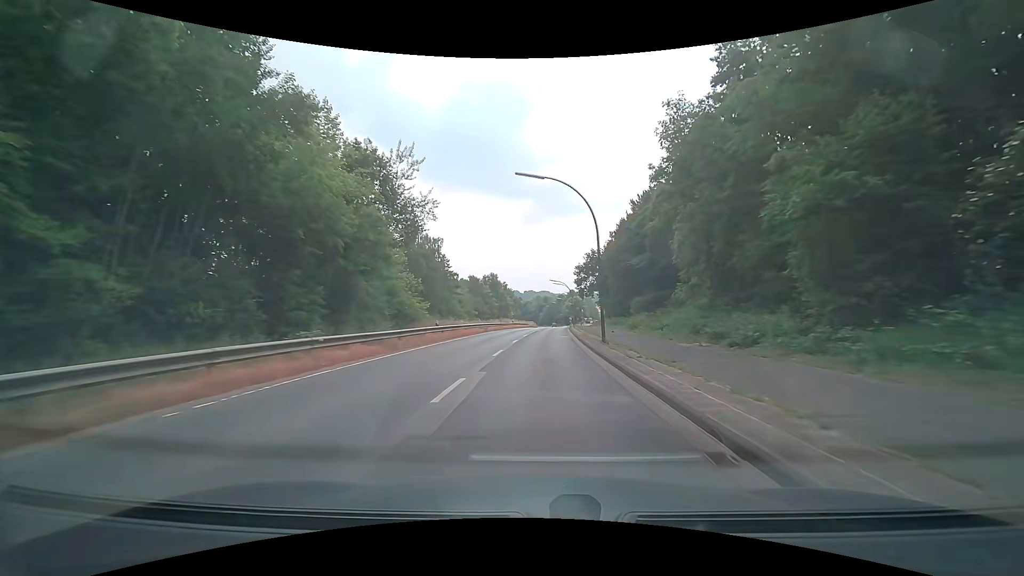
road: secondary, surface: asphalt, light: Day
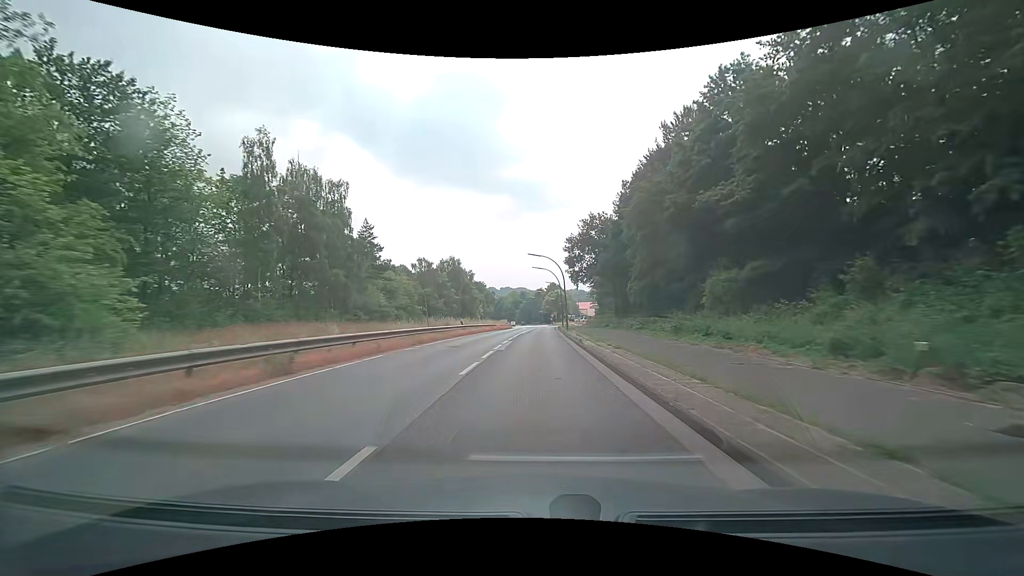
(+0.9, +32.4) m; +3°
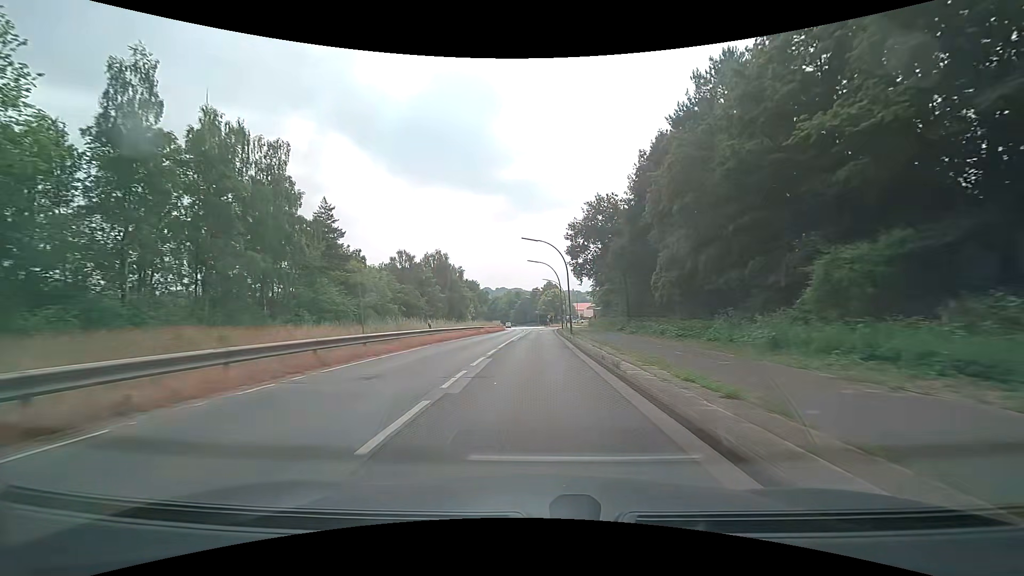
(+0.1, +10.9) m; +1°
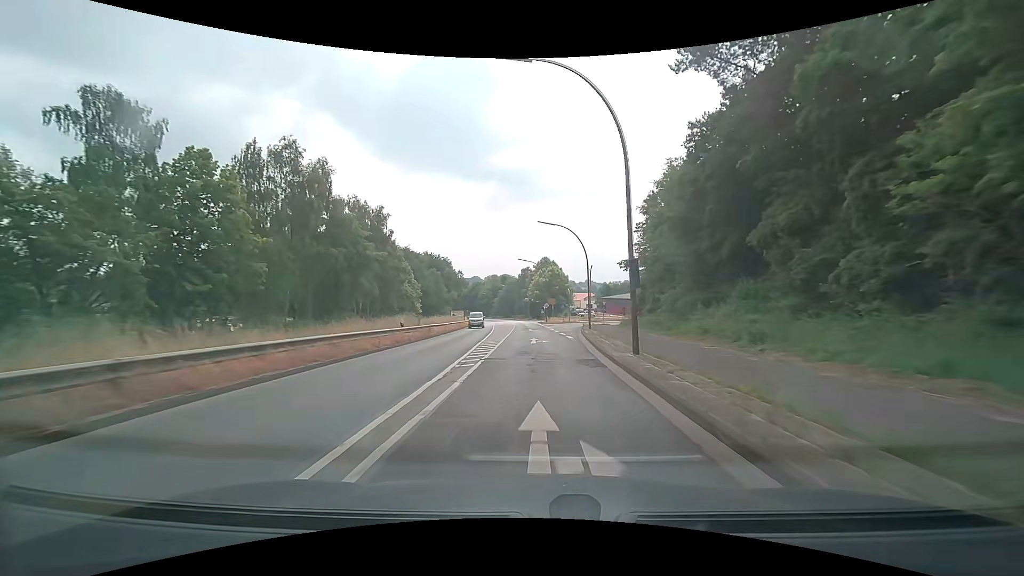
(+0.7, +54.7) m; +1°
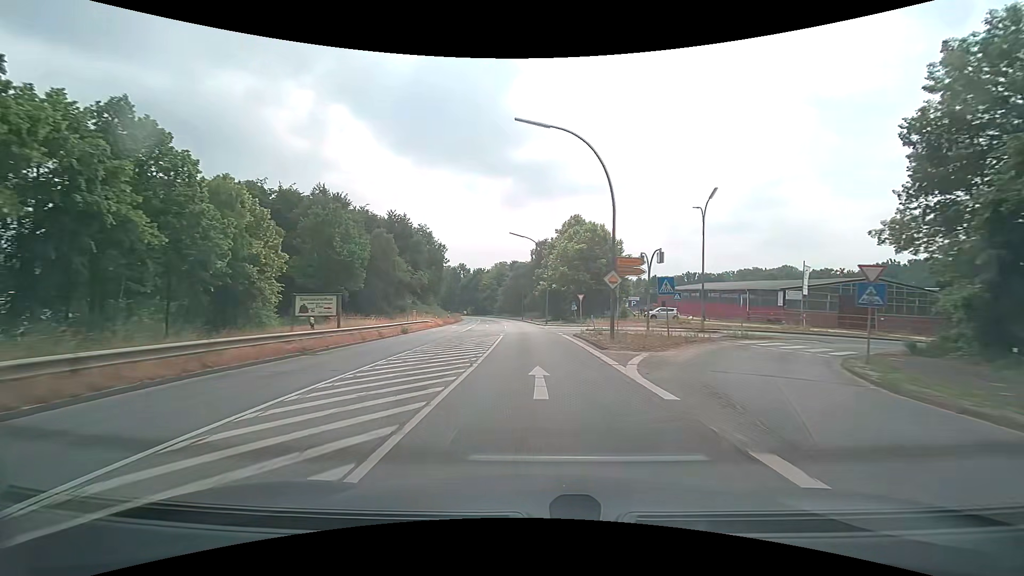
(-0.5, +55.0) m; -2°
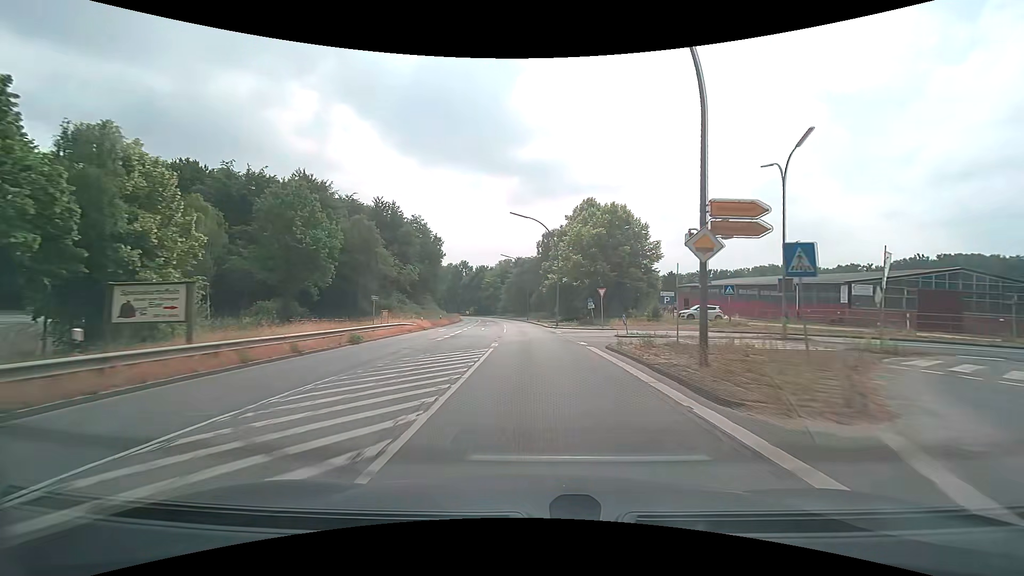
(-0.1, +11.0) m; -1°
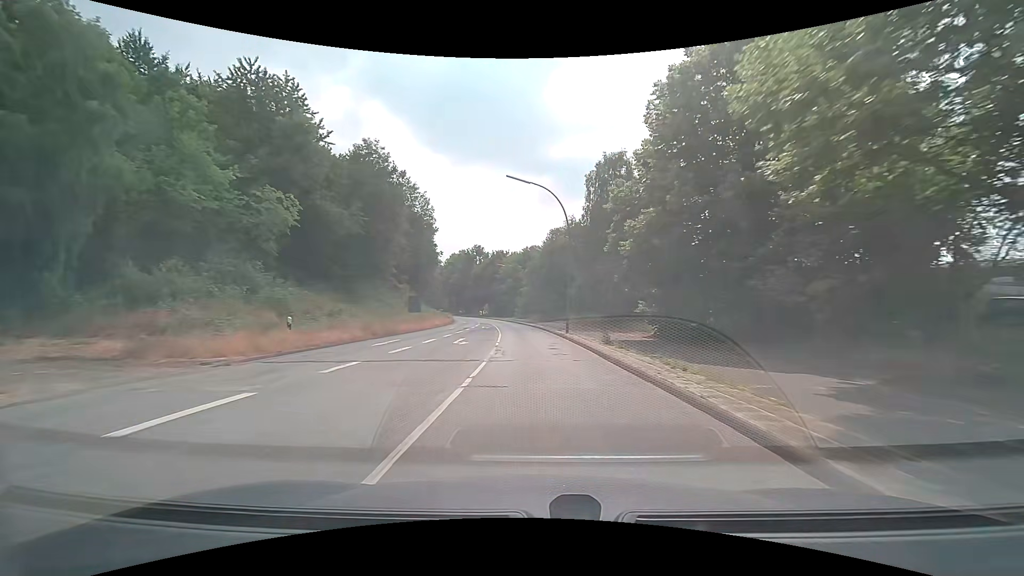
(-1.1, +43.9) m; -3°
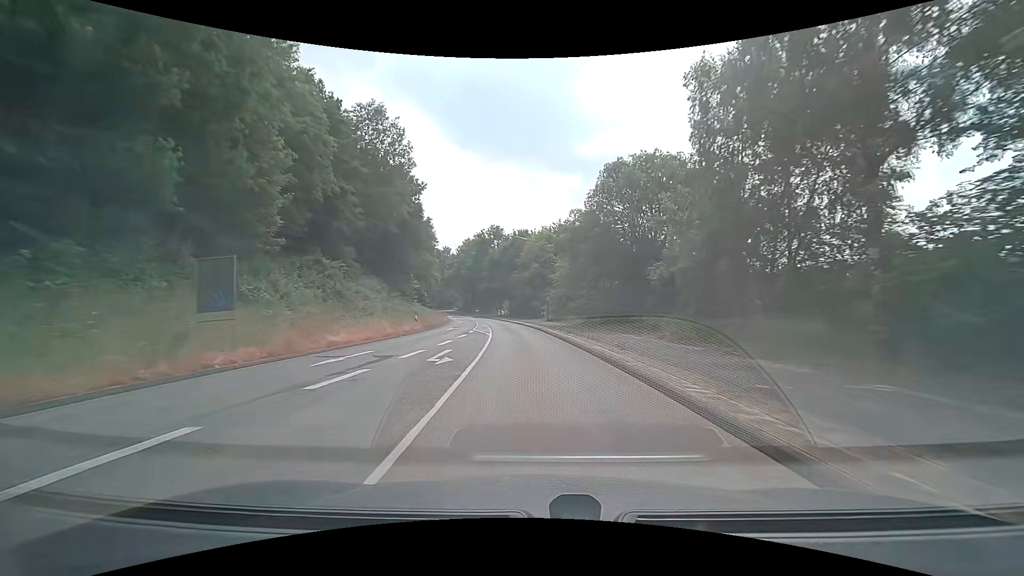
(-0.8, +32.8) m; -3°
(0, +10) (0, +20) (-1, +30) (-2, +40) (-3, +50) (-4, +60) (-6, +70) (-8, +79) (-10, +89) (-13, +99) m
